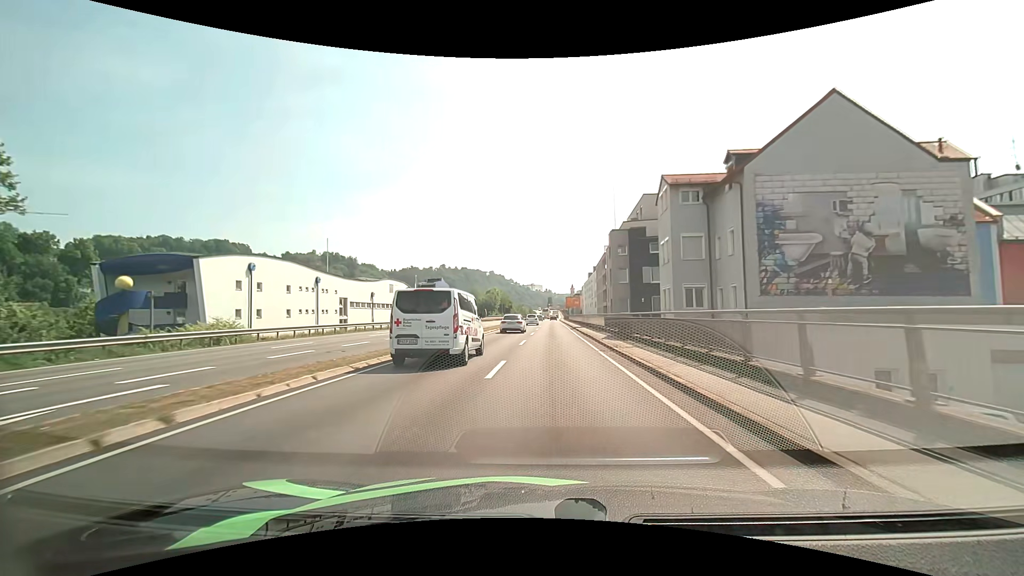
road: primary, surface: asphalt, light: Day
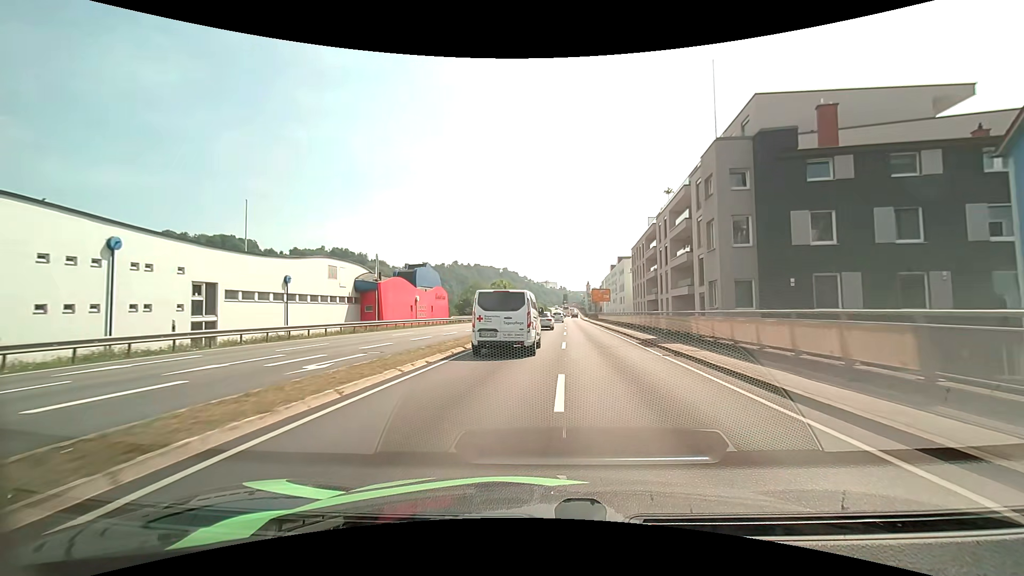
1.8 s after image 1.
(-0.6, +27.6) m; -2°
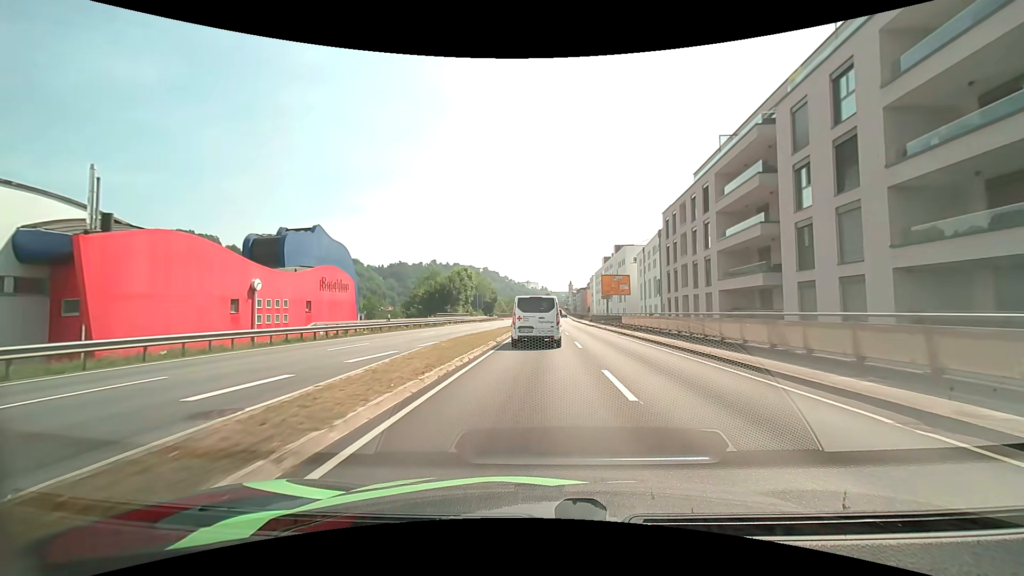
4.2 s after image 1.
(+0.7, +34.9) m; +2°
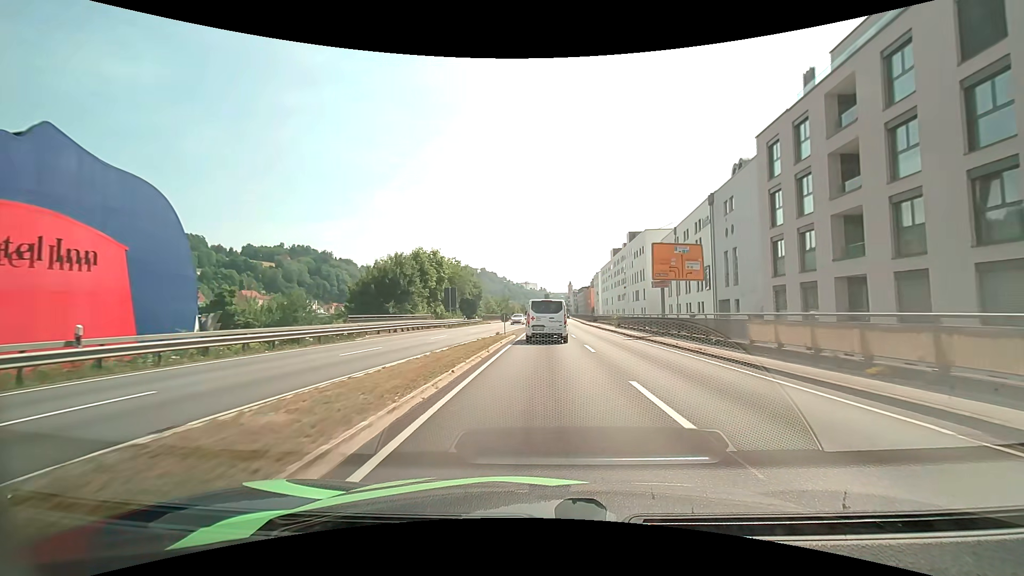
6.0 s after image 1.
(+0.1, +25.9) m; 0°
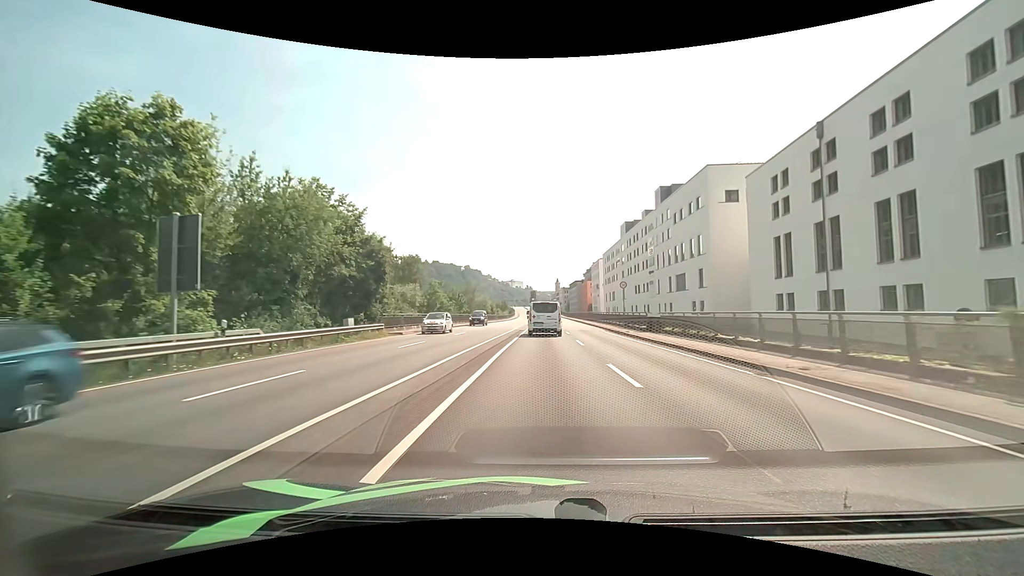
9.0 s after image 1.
(+0.5, +45.1) m; +2°
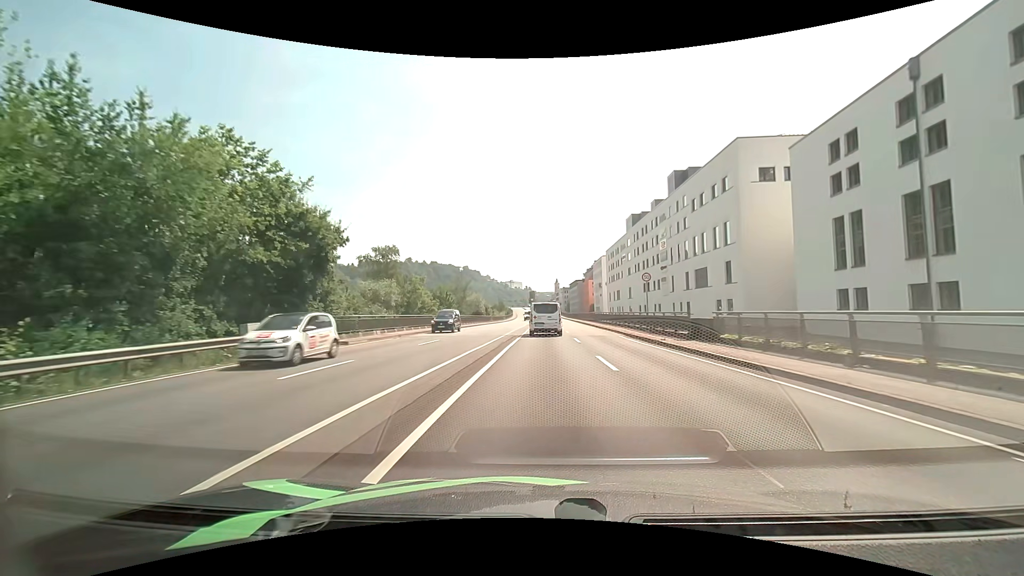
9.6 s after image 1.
(0.0, +9.3) m; 0°
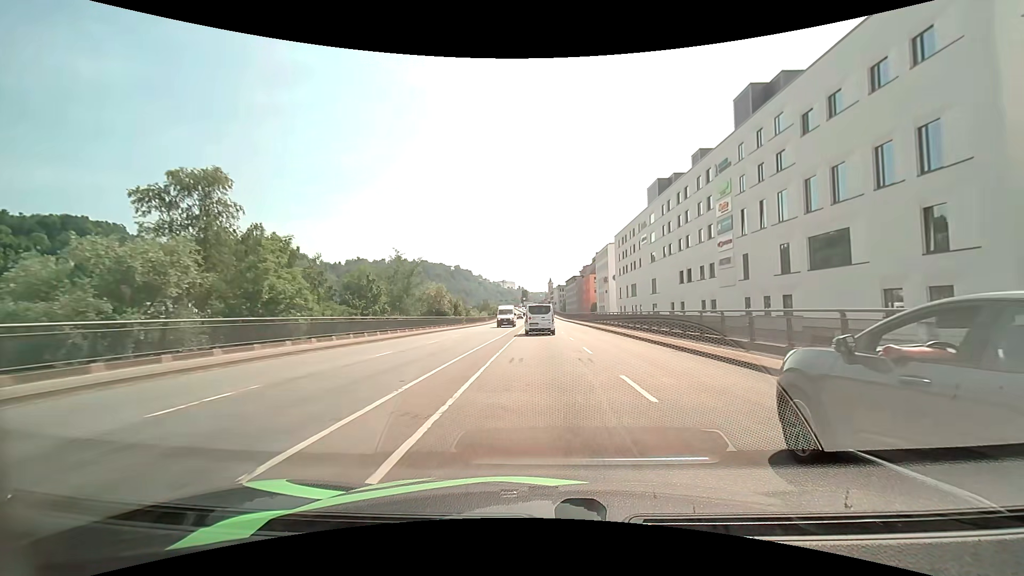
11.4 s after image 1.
(+0.2, +28.4) m; +1°
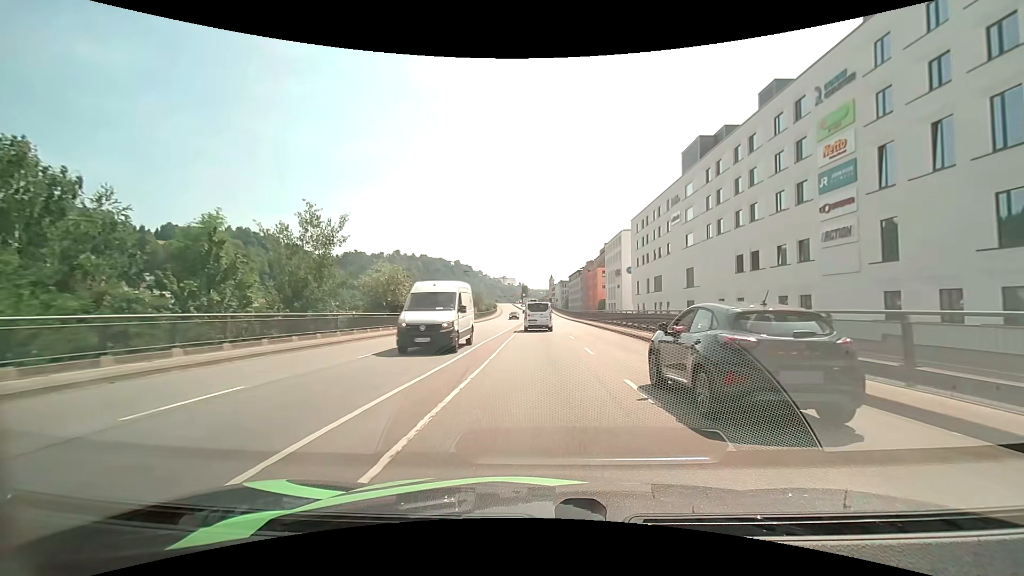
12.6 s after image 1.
(0.0, +18.3) m; 0°
(0, +10) (0, +20) (0, +30) (0, +40) (0, +50) (0, +60) (0, +70) (0, +80) (0, +90) (-1, +100) m
